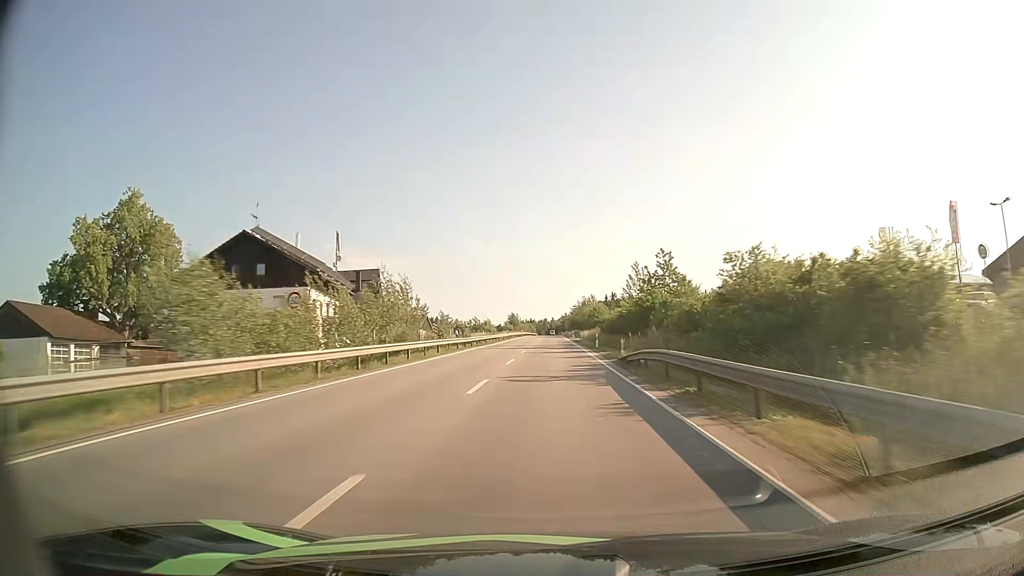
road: primary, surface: asphalt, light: Day
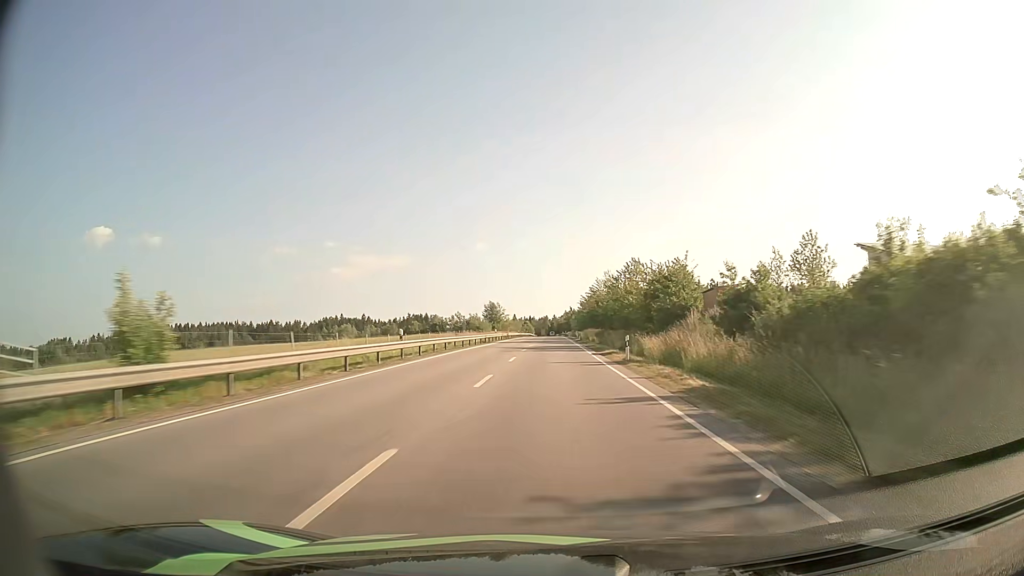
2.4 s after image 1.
(+0.5, +69.7) m; 0°
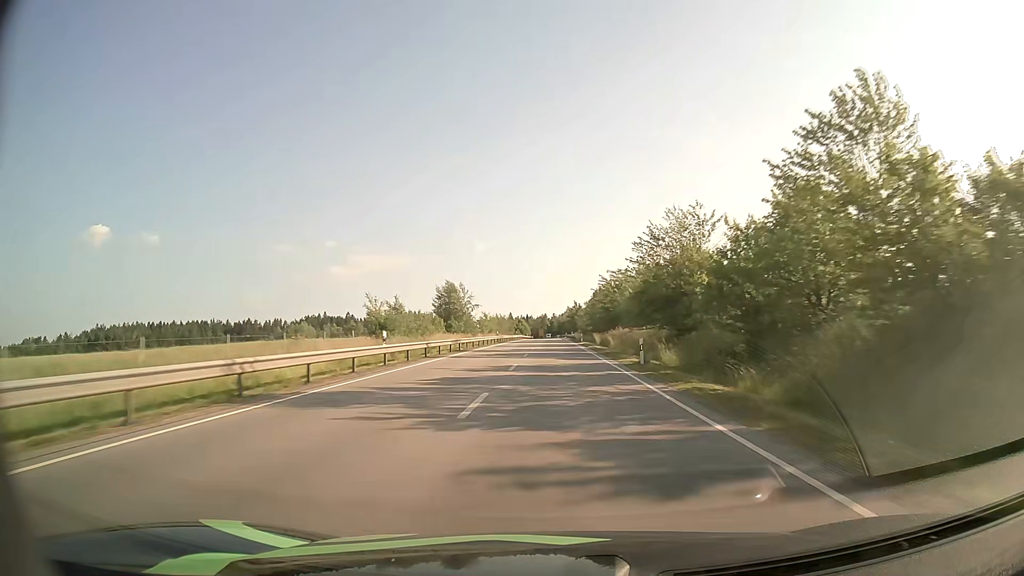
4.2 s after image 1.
(-0.1, +52.3) m; 0°
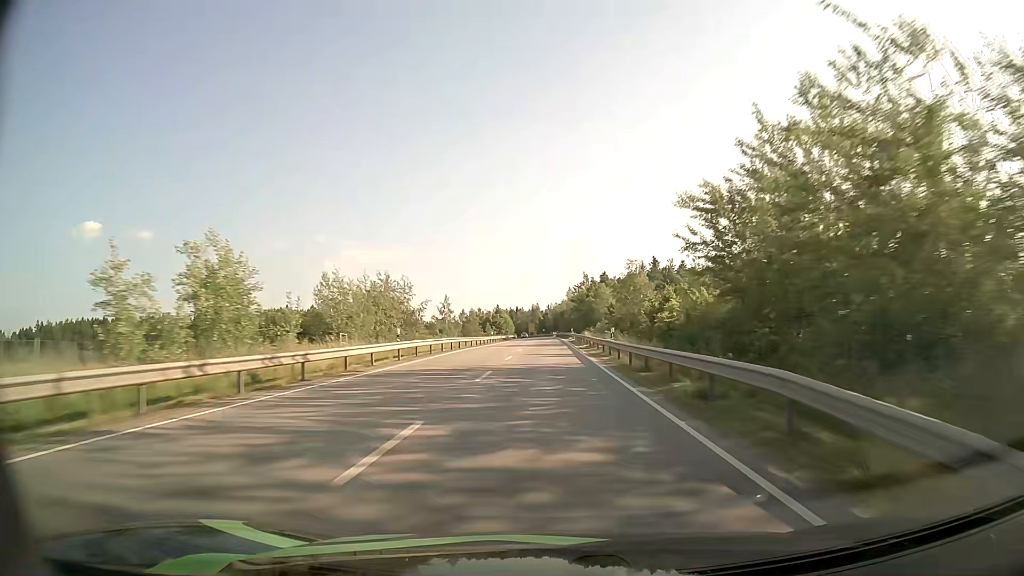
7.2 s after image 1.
(+0.8, +87.3) m; +1°
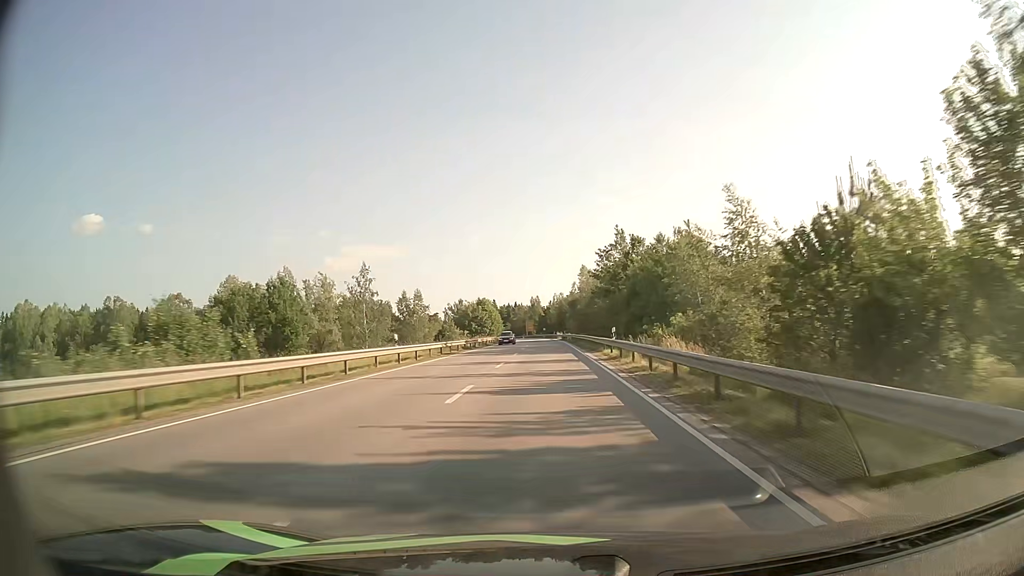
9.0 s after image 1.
(-0.2, +52.4) m; 0°
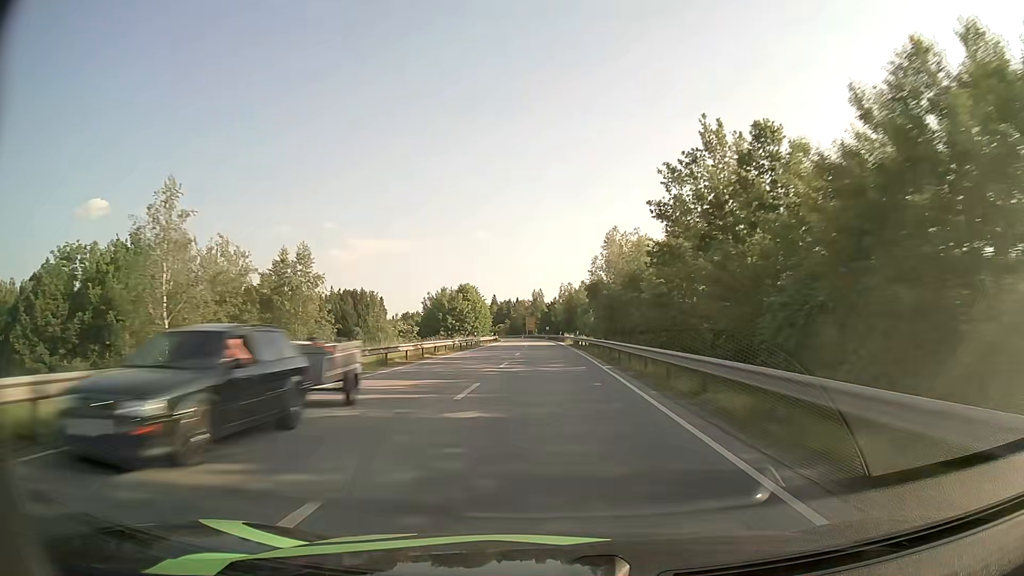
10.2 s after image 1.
(-0.1, +34.9) m; 0°
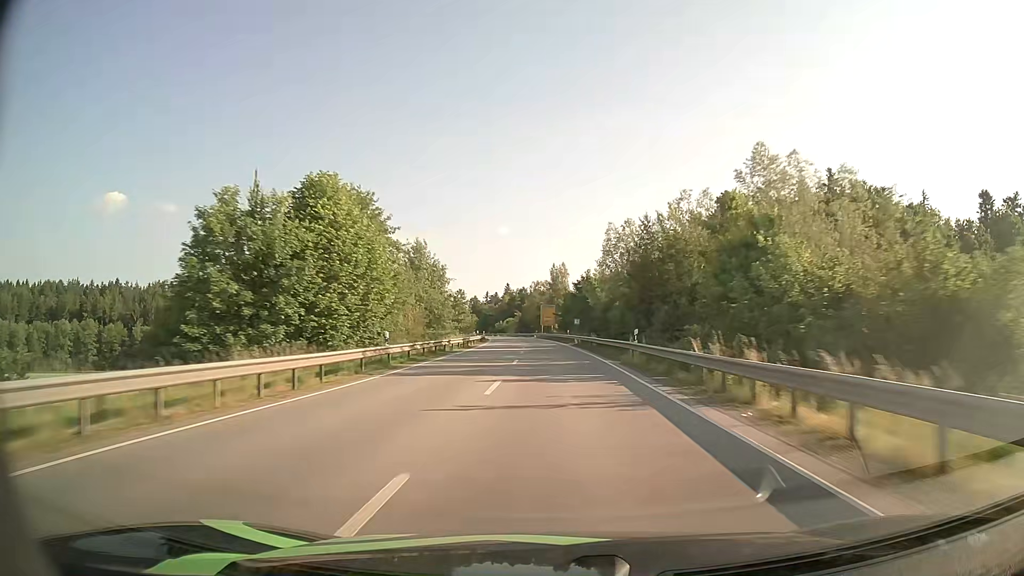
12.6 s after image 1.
(-0.9, +69.9) m; -2°
(0, +10) (0, +20) (0, +30) (-1, +40) (-1, +50) (-1, +60) (-2, +70) (-2, +80) (-3, +90) (-4, +100) m
